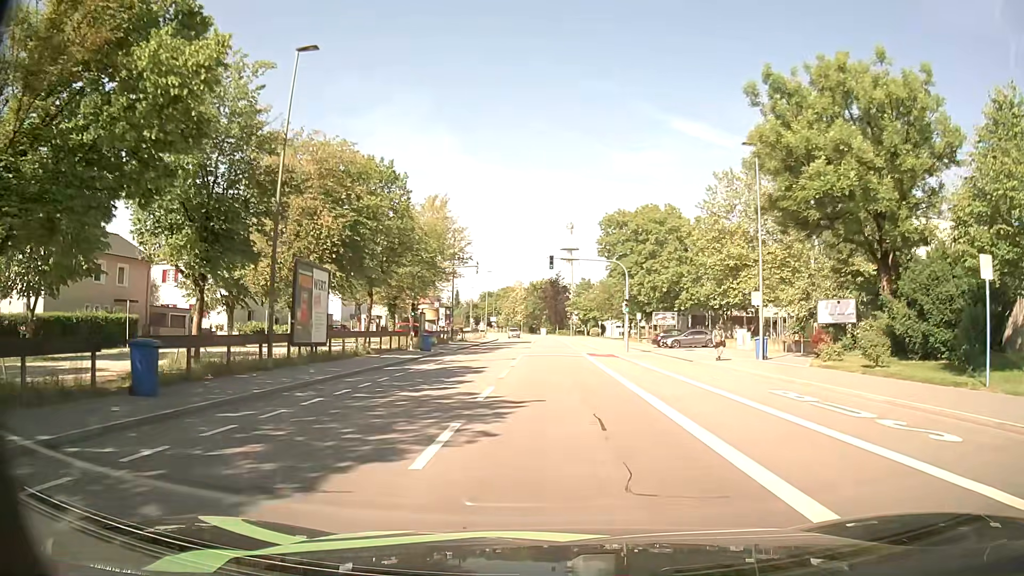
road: tertiary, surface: asphalt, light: Day
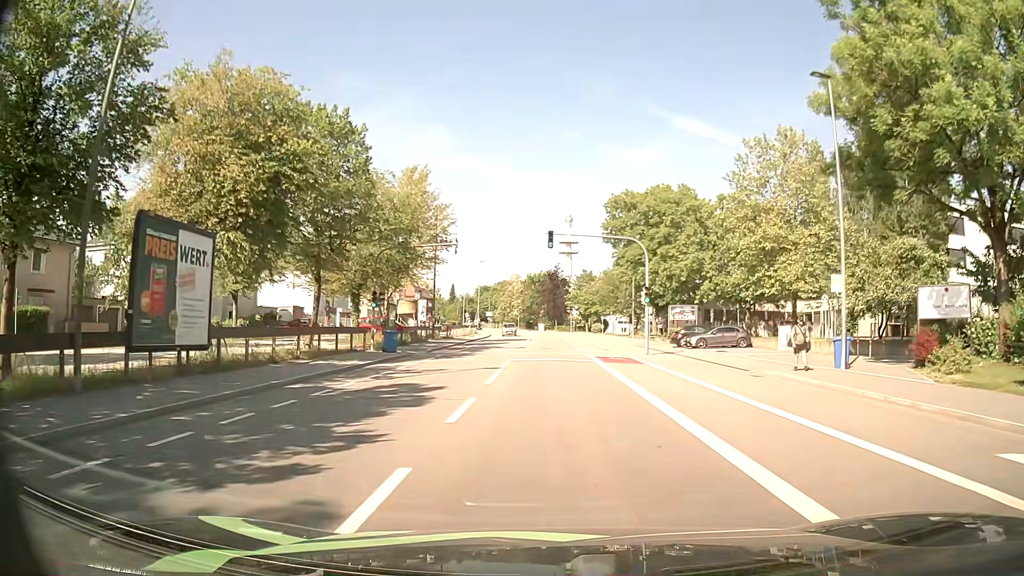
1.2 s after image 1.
(-0.1, +9.2) m; -1°
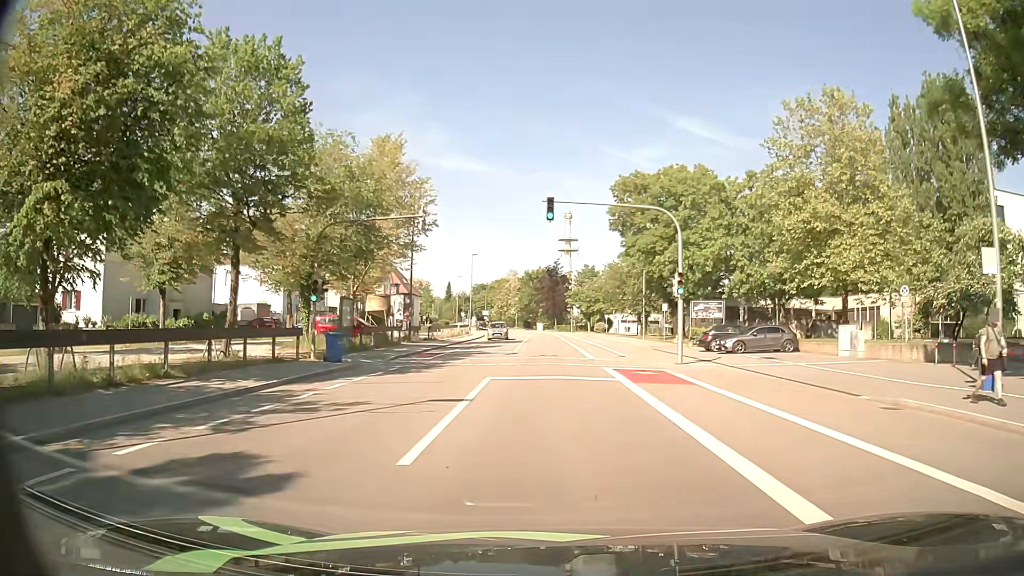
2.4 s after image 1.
(0.0, +8.7) m; 0°
